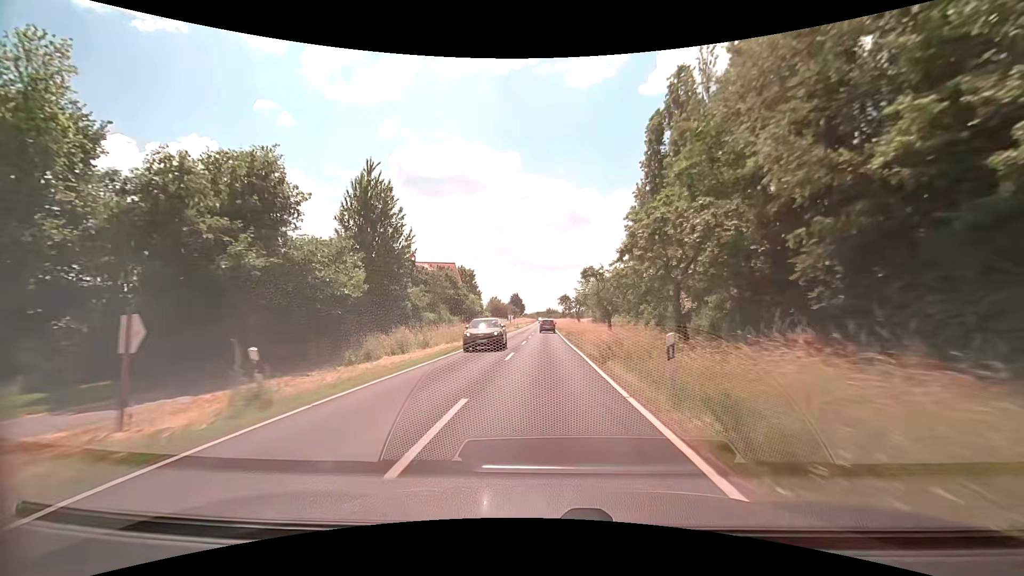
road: secondary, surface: asphalt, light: Day
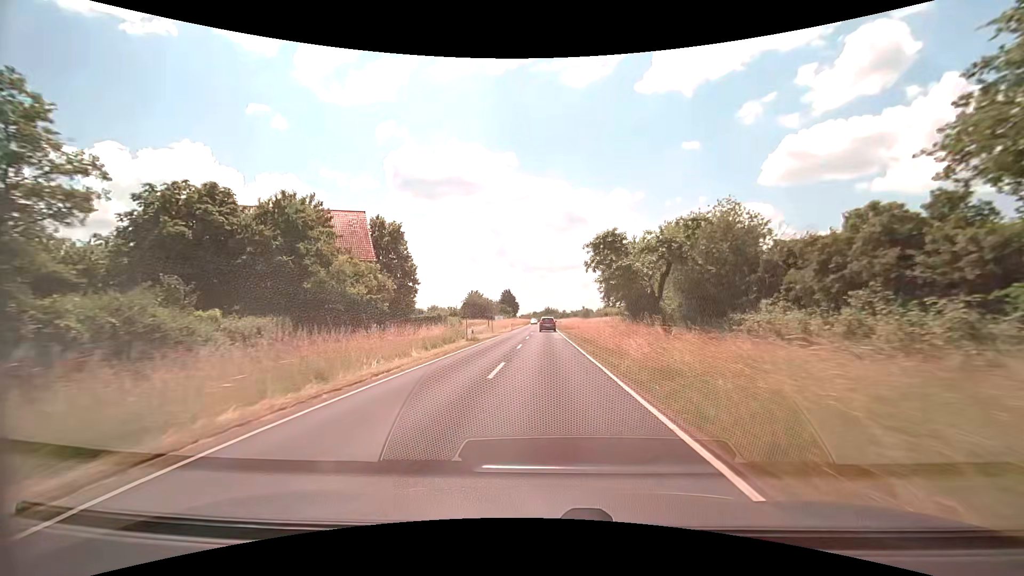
(+0.3, +54.0) m; 0°
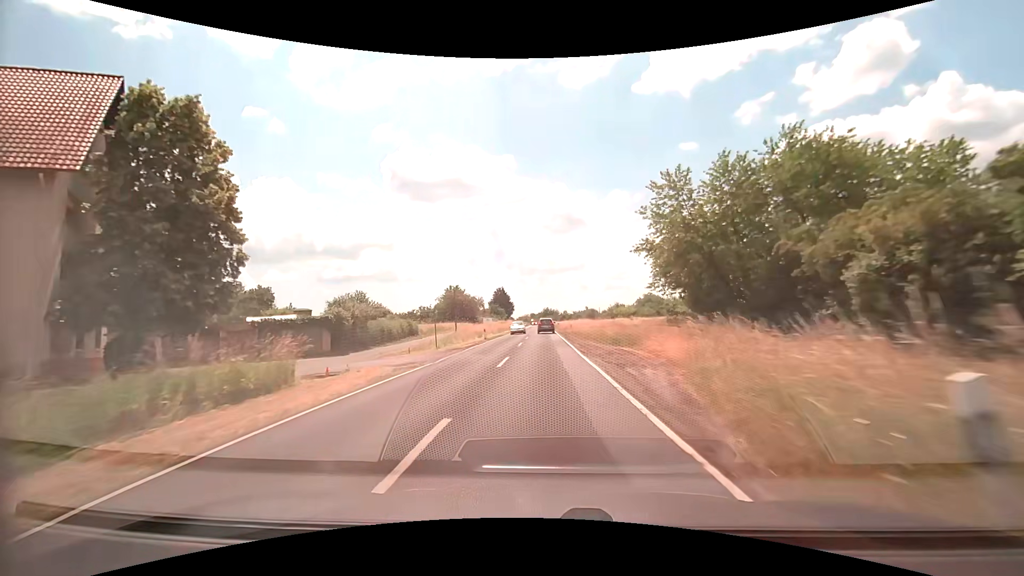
(+0.3, +32.5) m; +1°
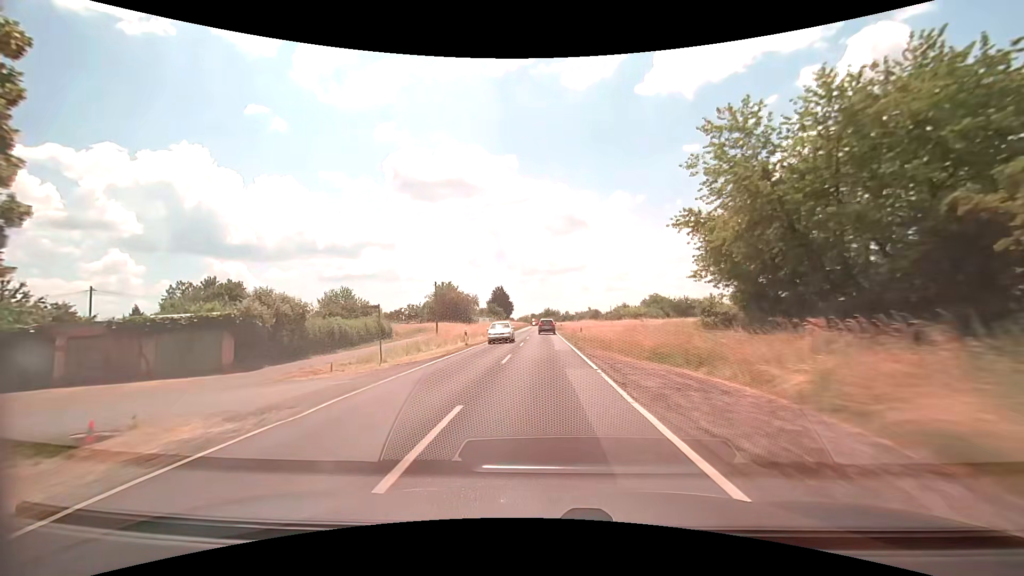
(0.0, +10.8) m; 0°
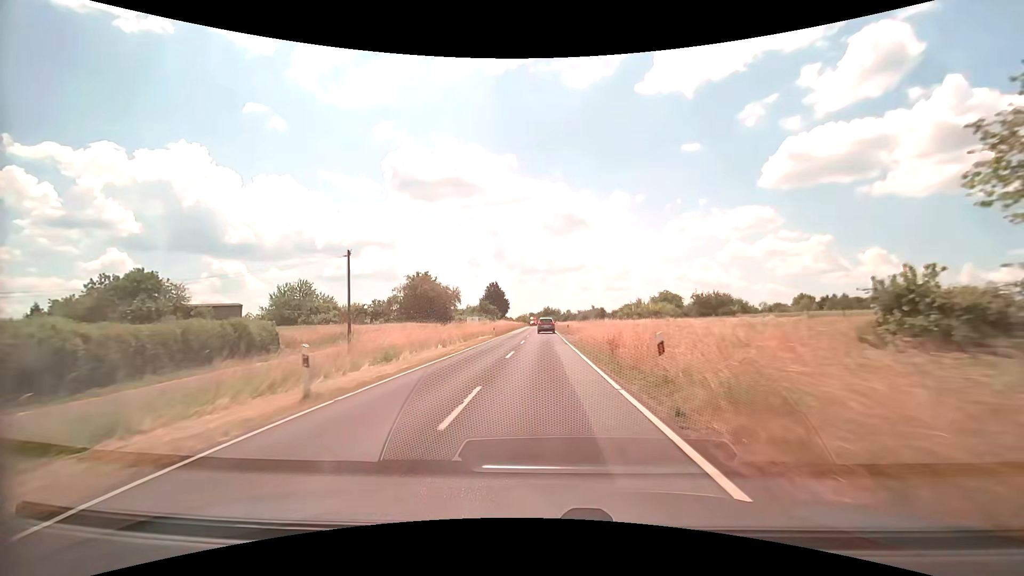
(0.0, +21.6) m; 0°
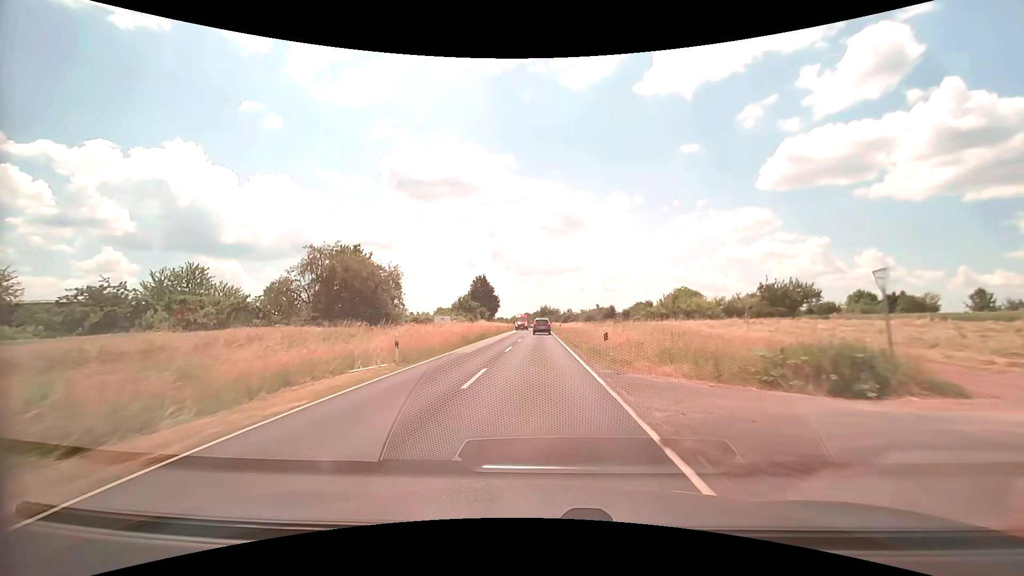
(+0.2, +32.4) m; +1°
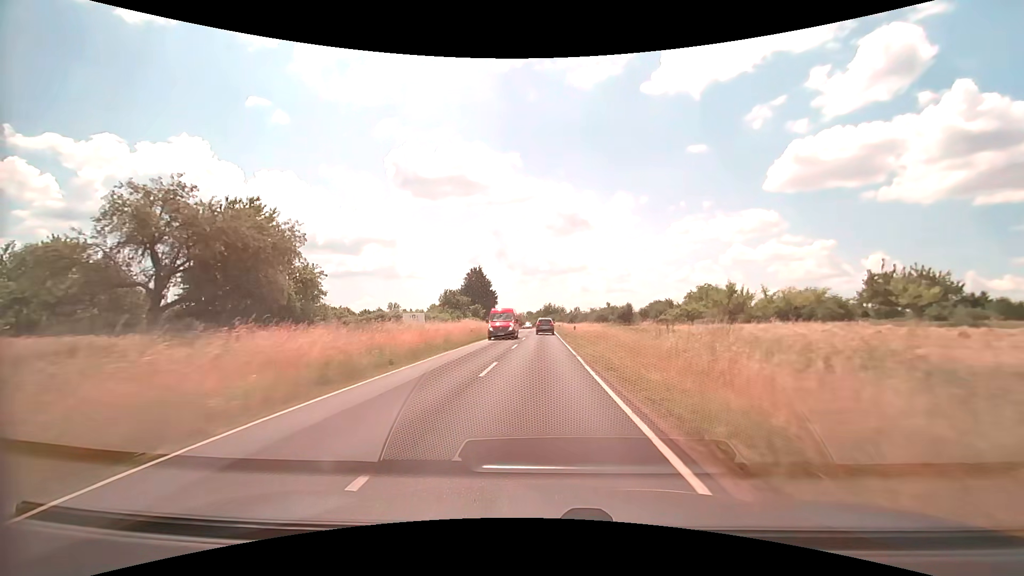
(-0.1, +21.5) m; -1°
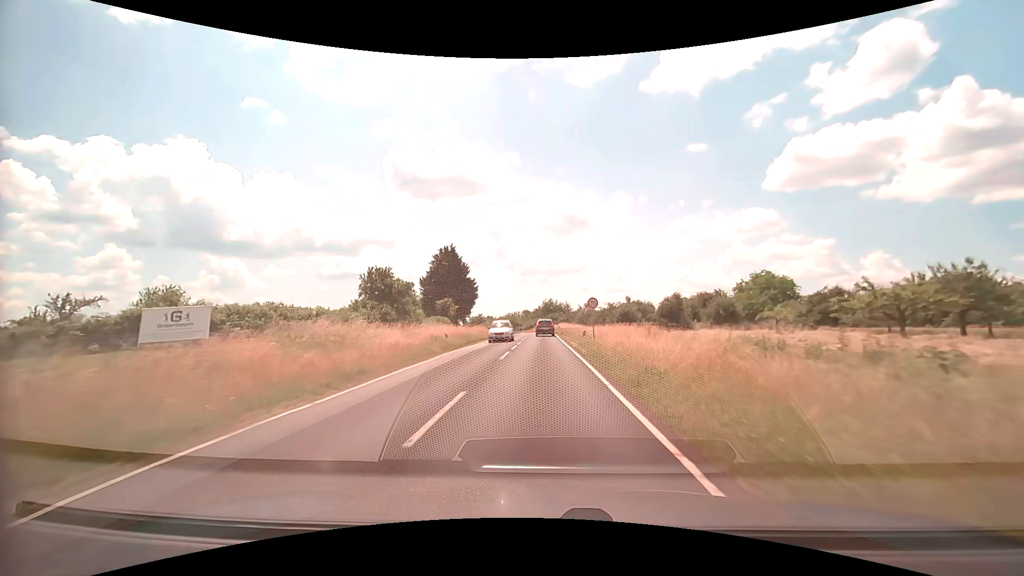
(0.0, +42.9) m; 0°
(0, +10) (0, +20) (0, +30) (0, +40) (0, +50) (0, +60) (0, +70) (-1, +80) (-2, +90) (-3, +100) m
